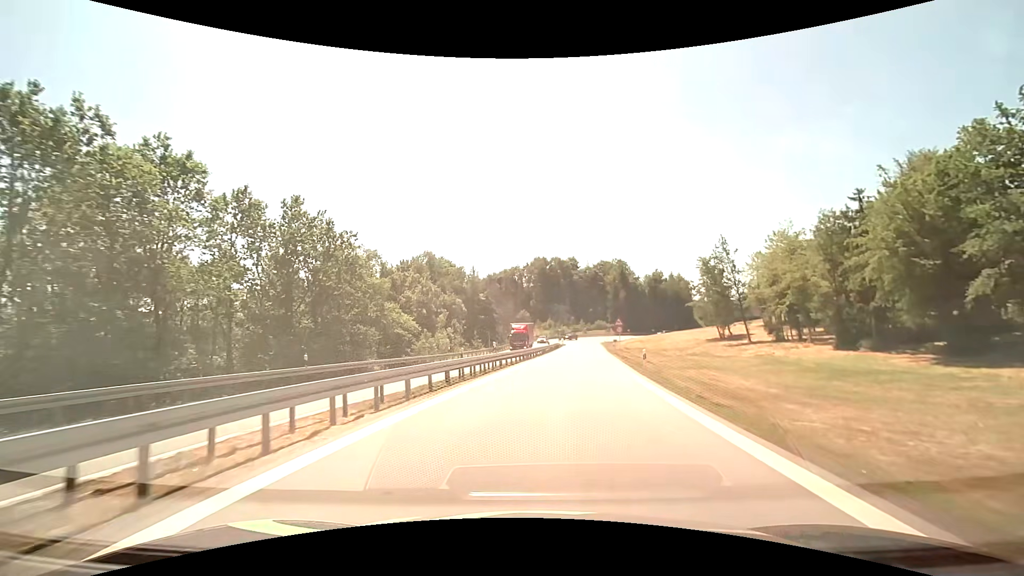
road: motorway_link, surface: asphalt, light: Day
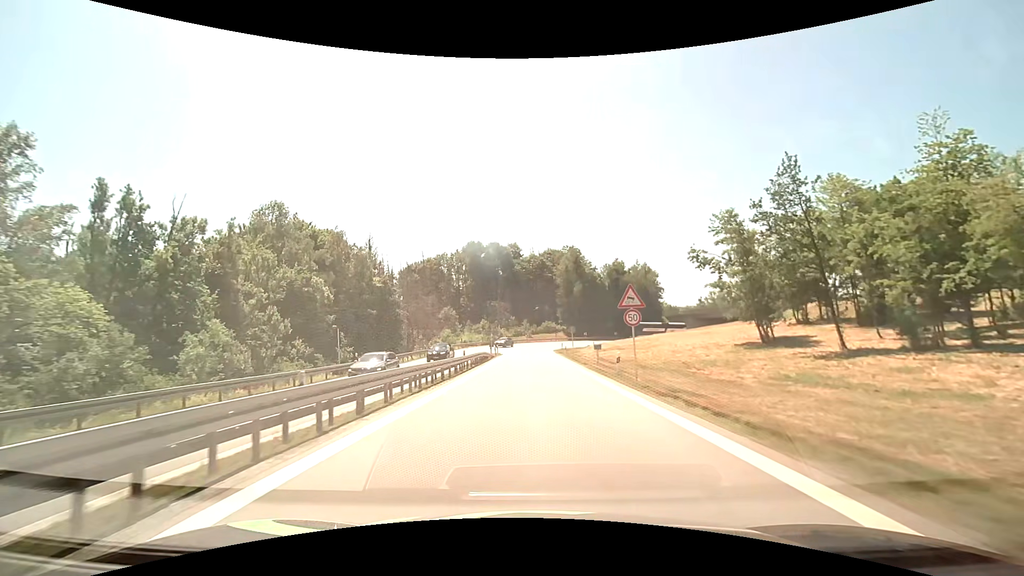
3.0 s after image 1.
(+2.6, +35.9) m; +6°
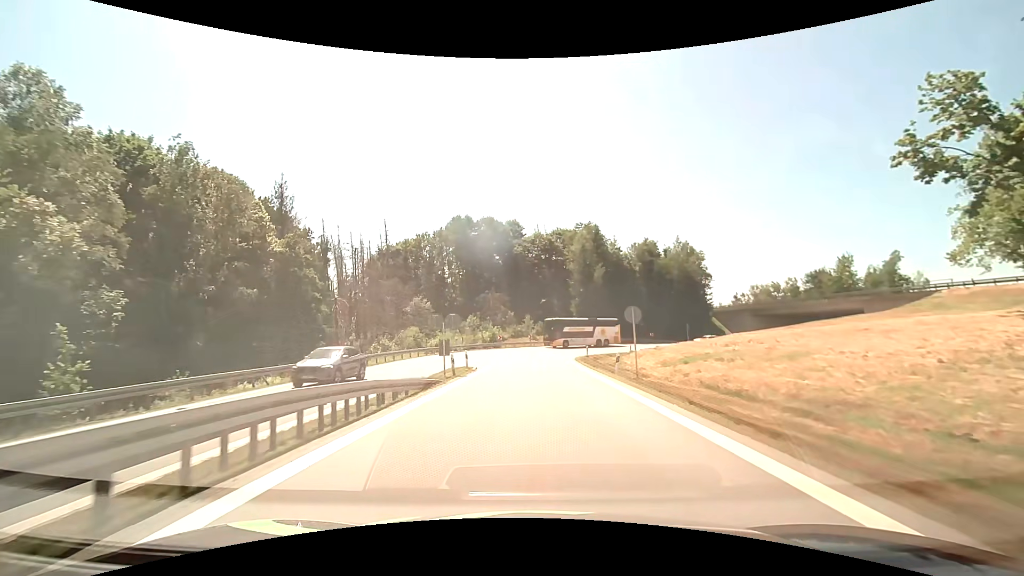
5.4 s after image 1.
(0.0, +29.9) m; 0°
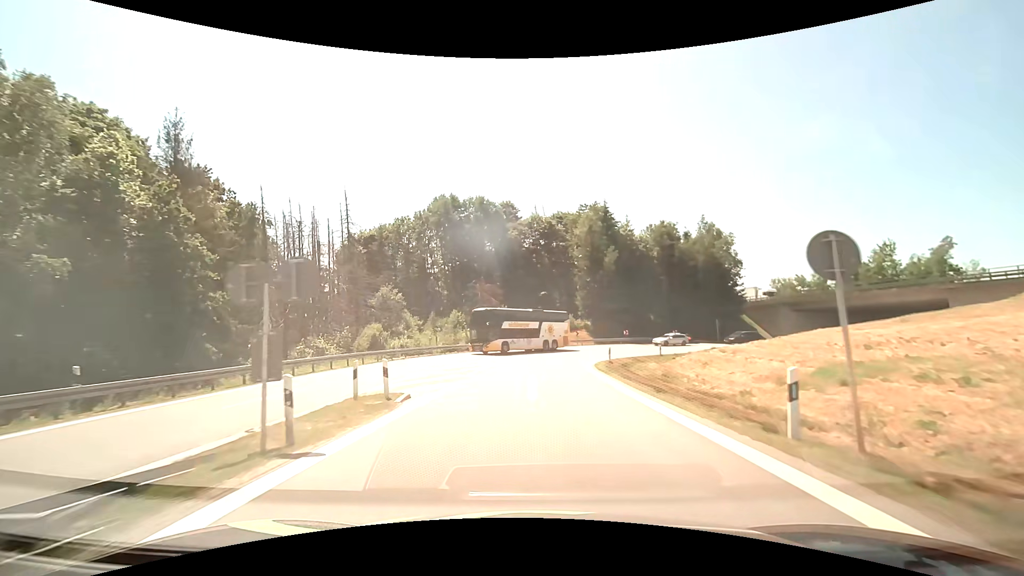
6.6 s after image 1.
(0.0, +14.9) m; 0°
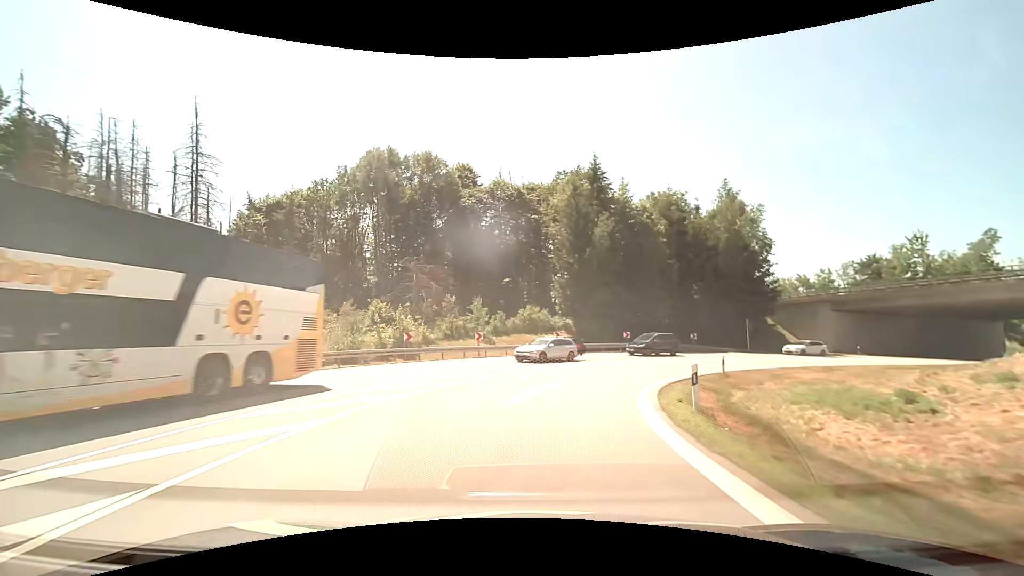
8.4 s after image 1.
(+0.5, +21.5) m; +4°
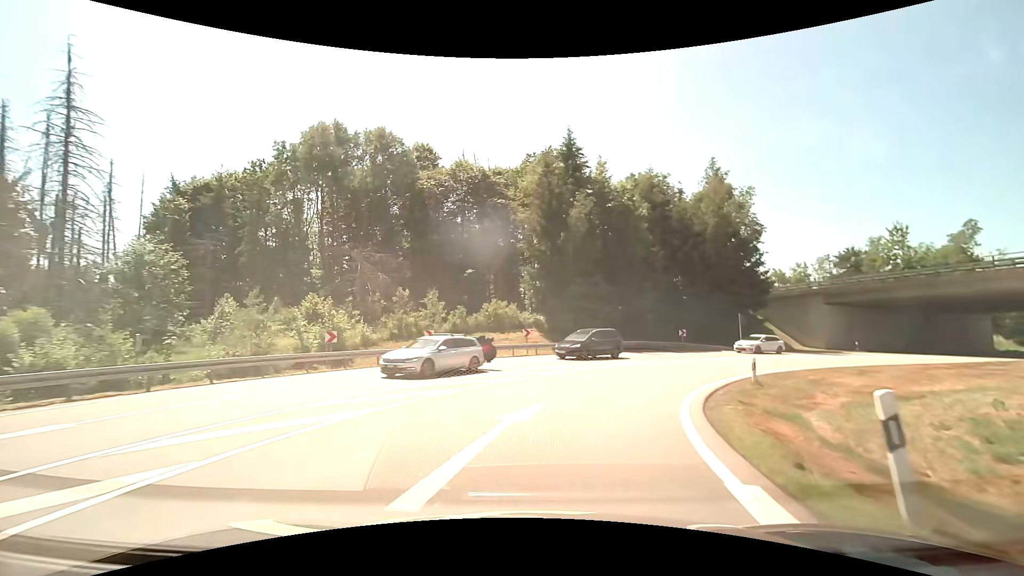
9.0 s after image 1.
(+0.2, +6.9) m; +3°
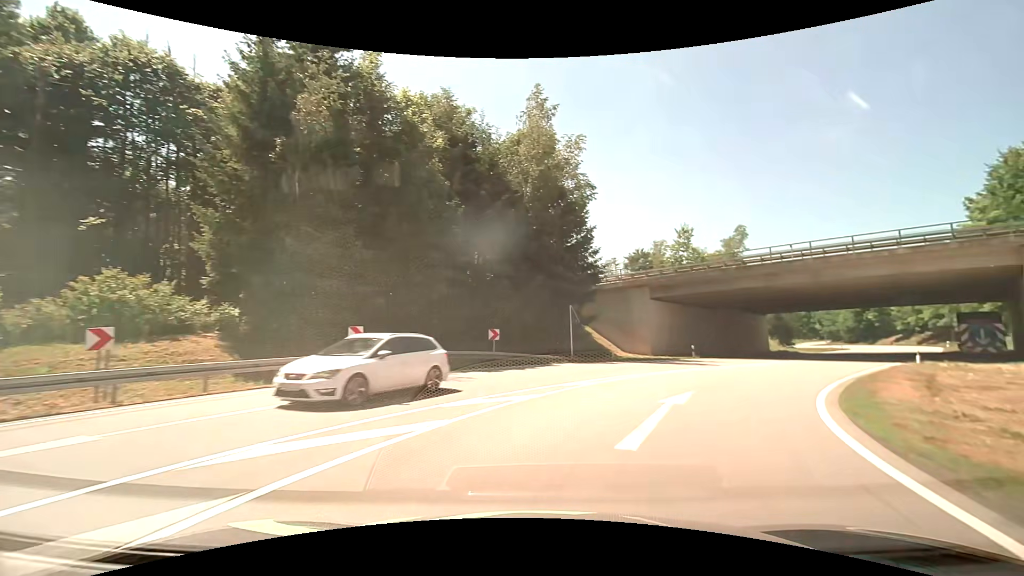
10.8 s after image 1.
(+3.6, +19.4) m; +22°
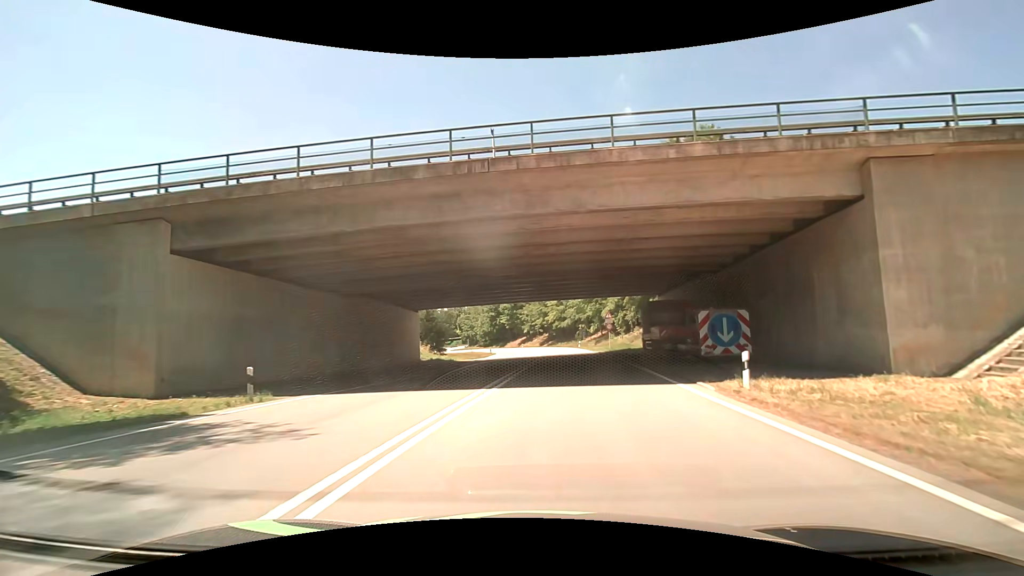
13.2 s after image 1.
(+9.5, +22.9) m; +40°
(+1, +10) (+1, +20) (+3, +30) (+3, +40) (+3, +50) (+4, +60) (+4, +70) (+4, +80) (+3, +90) (+2, +100) m
